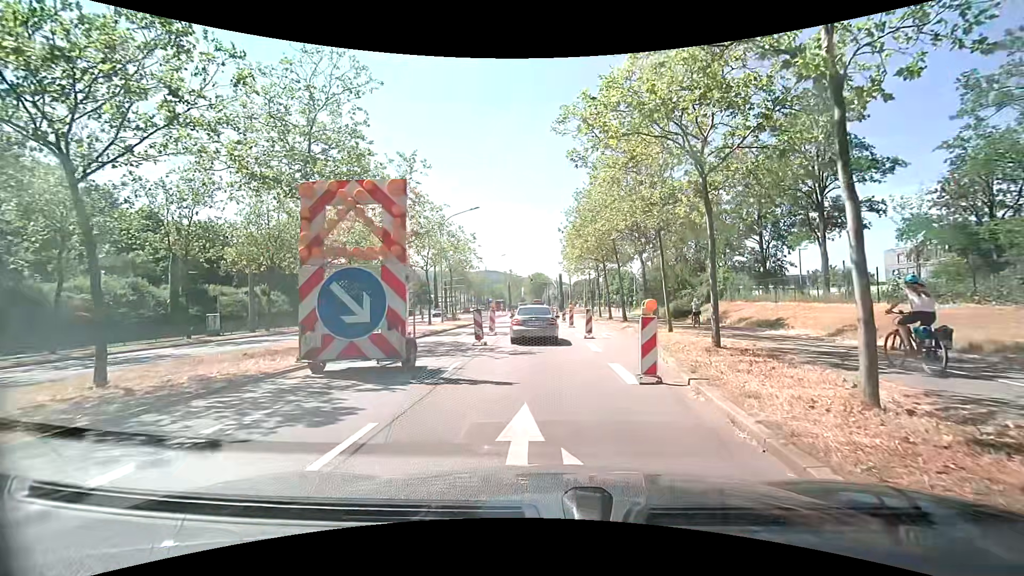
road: primary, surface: asphalt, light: Day
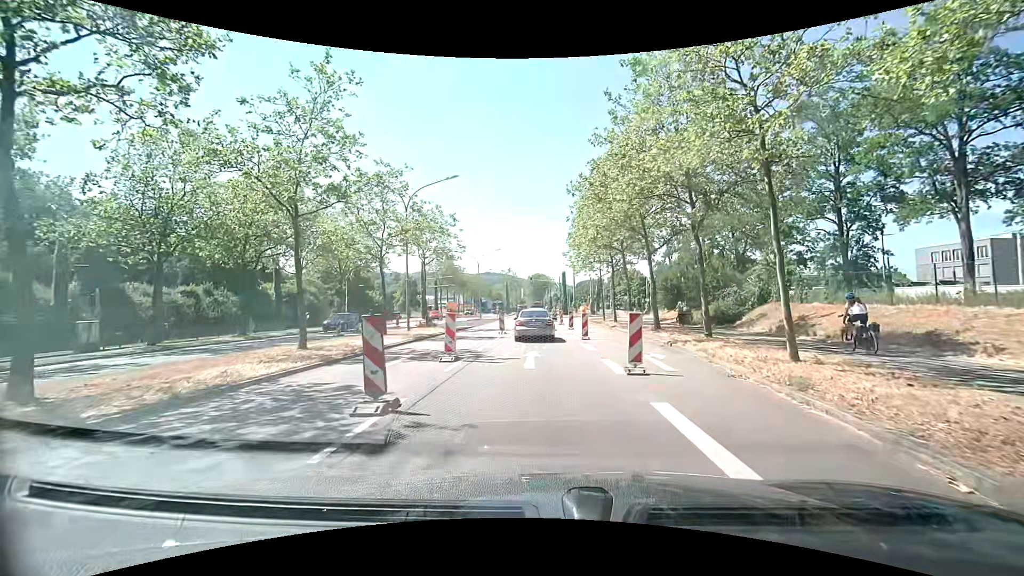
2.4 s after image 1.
(-0.3, +11.0) m; -1°
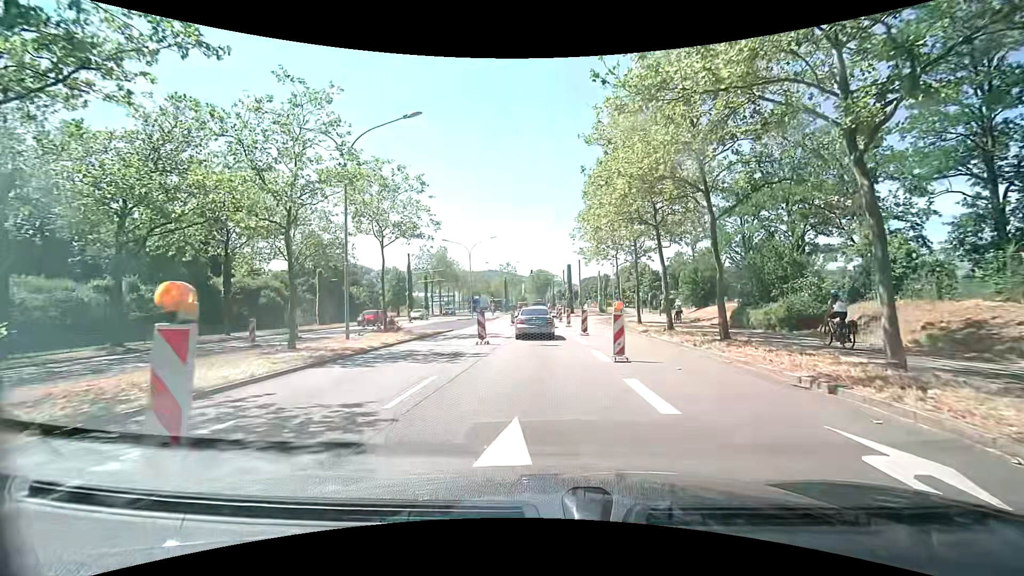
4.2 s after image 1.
(-0.1, +10.1) m; -1°
(0, +10) (0, +20) (0, +30) (-1, +40) (-1, +50) (-1, +60) (-1, +70) (-1, +80) (-1, +90) (-2, +100) m
